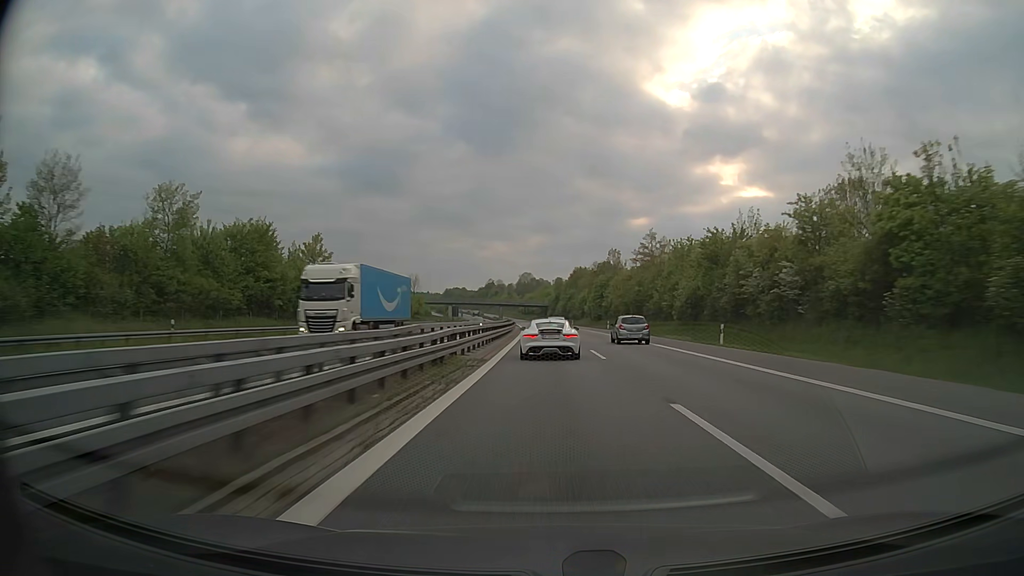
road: motorway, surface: asphalt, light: Day
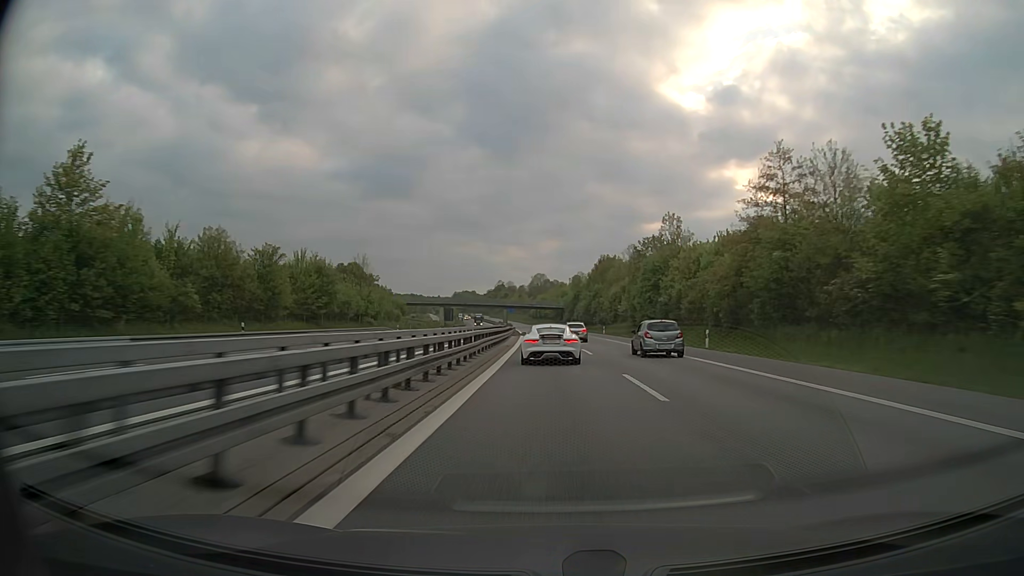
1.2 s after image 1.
(-0.5, +46.8) m; -1°
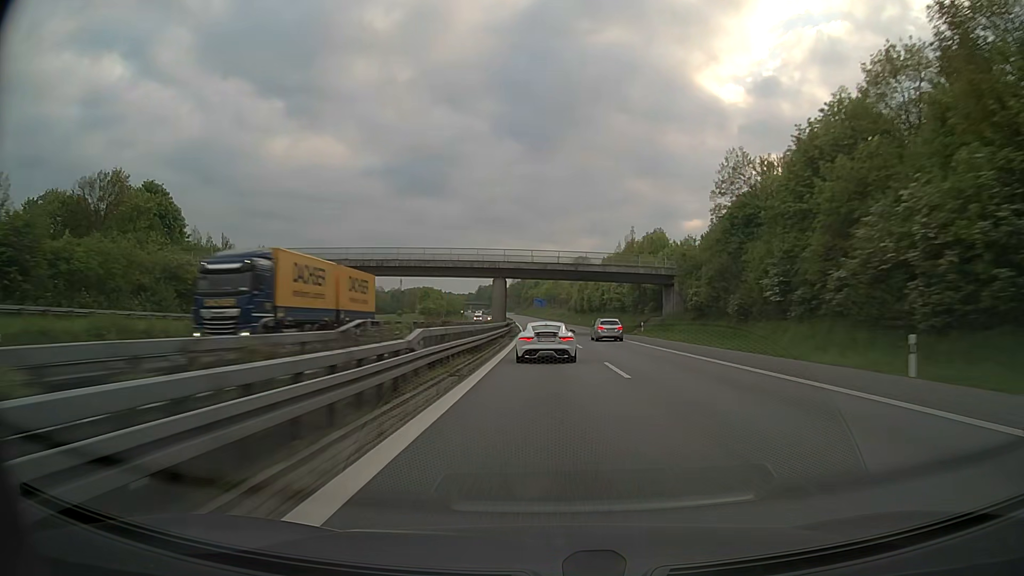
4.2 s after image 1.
(-3.4, +121.6) m; -3°
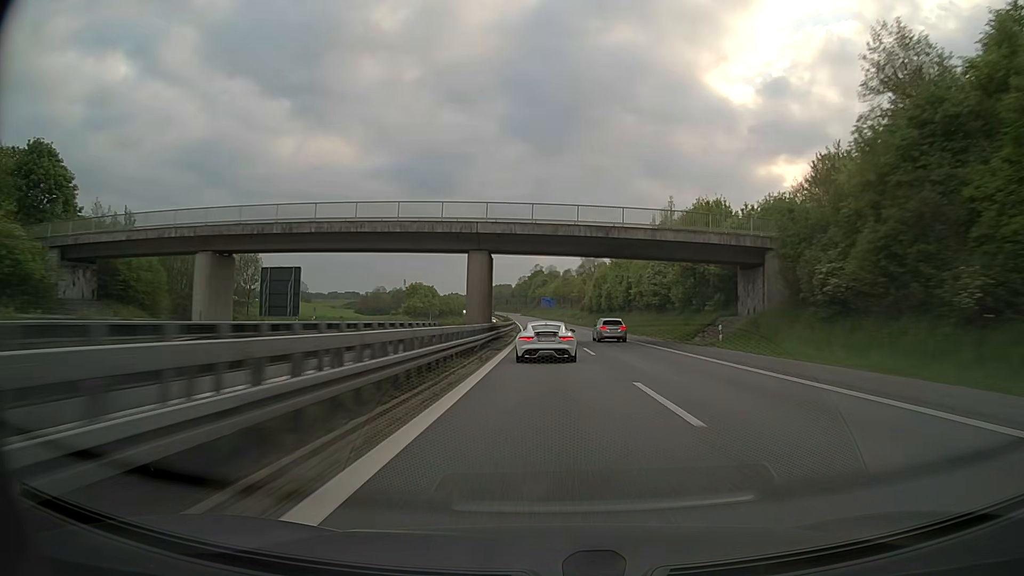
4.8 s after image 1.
(-0.1, +24.9) m; -1°
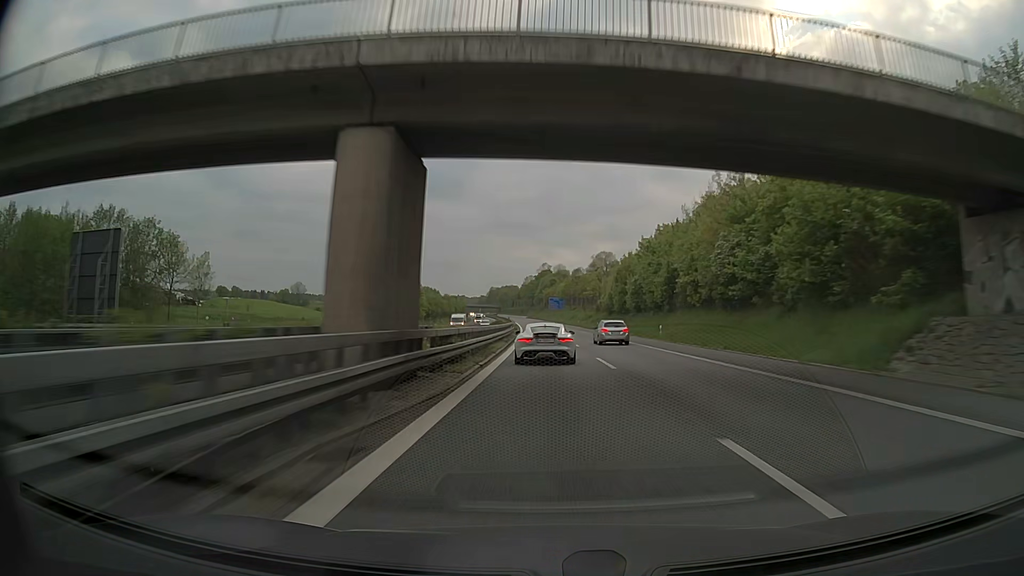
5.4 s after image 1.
(-0.2, +25.1) m; -1°
(0, +10) (0, +20) (0, +30) (0, +40) (-1, +50) (-1, +60) (-1, +70) (-1, +80) (-2, +90) (-2, +100) m
